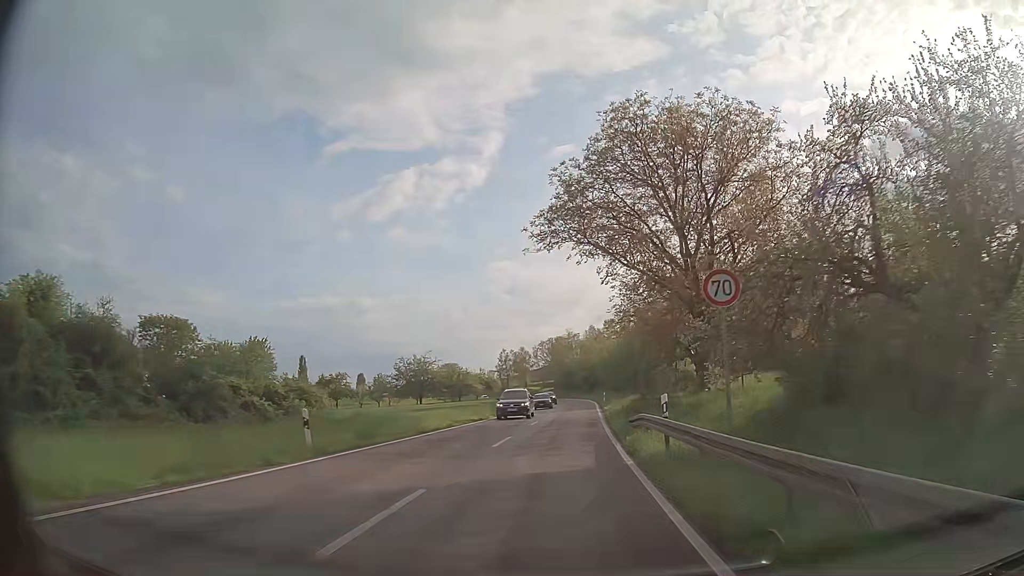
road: primary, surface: asphalt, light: Day
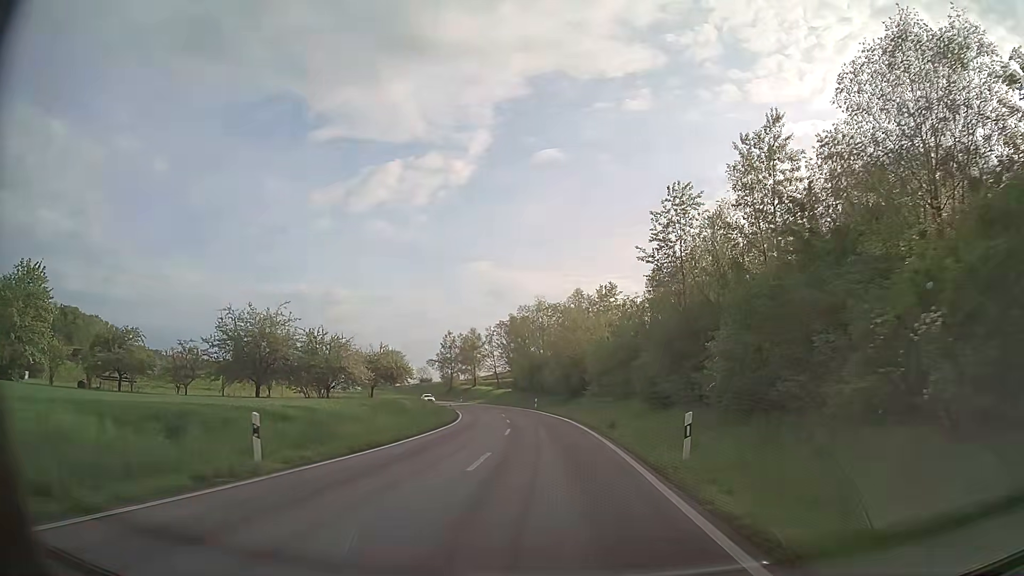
(+1.7, +52.9) m; +2°
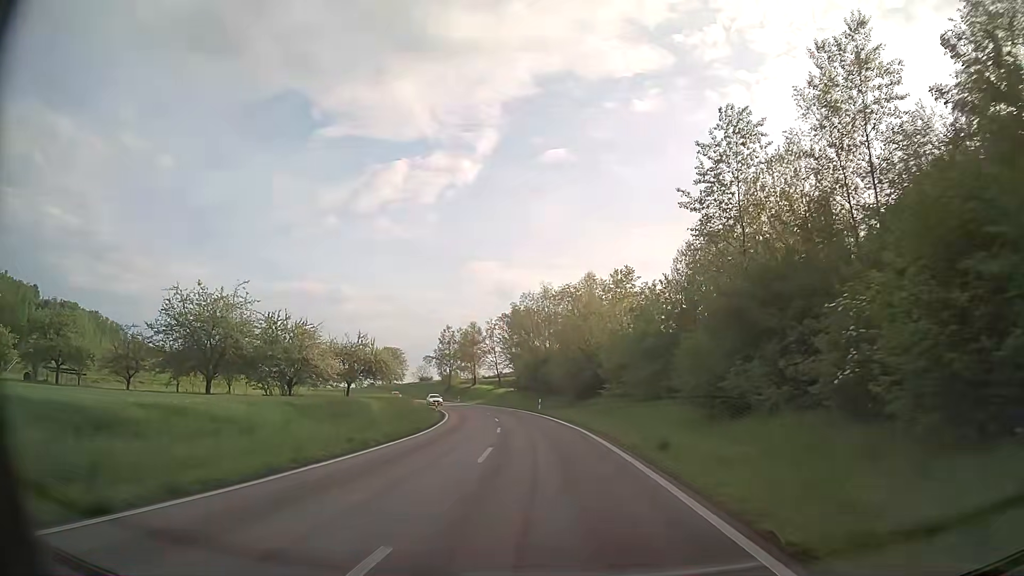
(0.0, +10.6) m; 0°
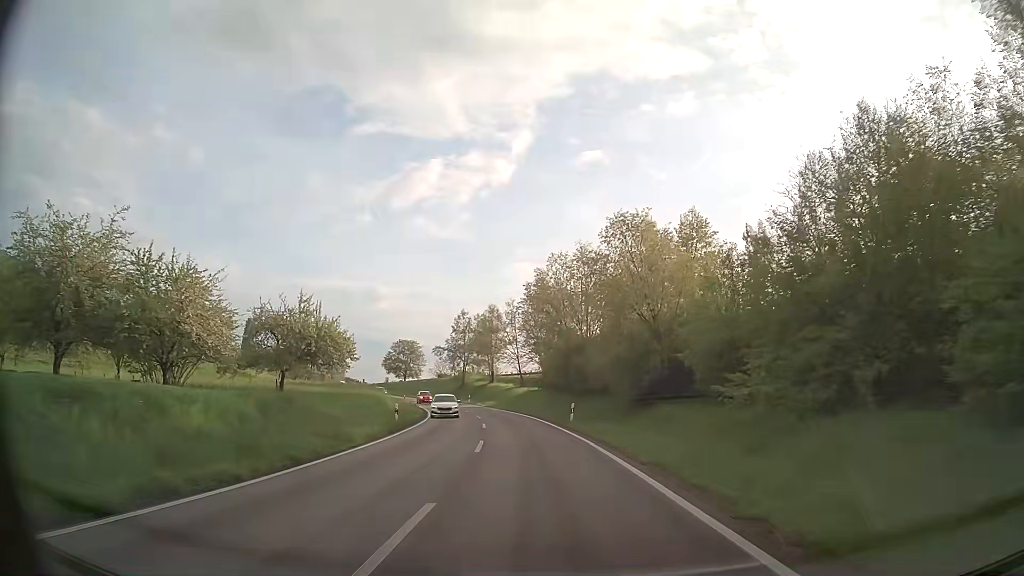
(-0.5, +21.3) m; -3°
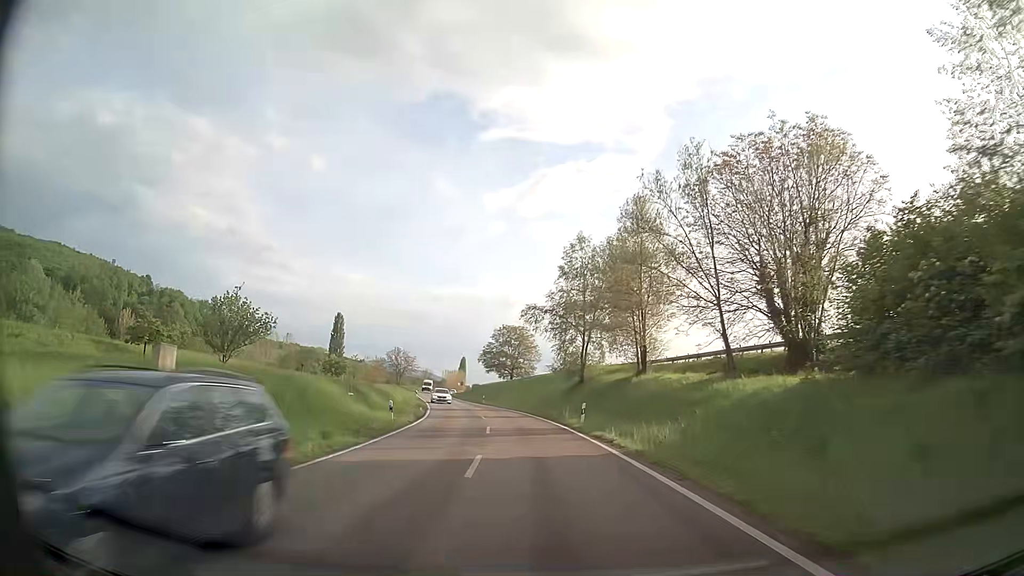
(-5.3, +53.3) m; -11°
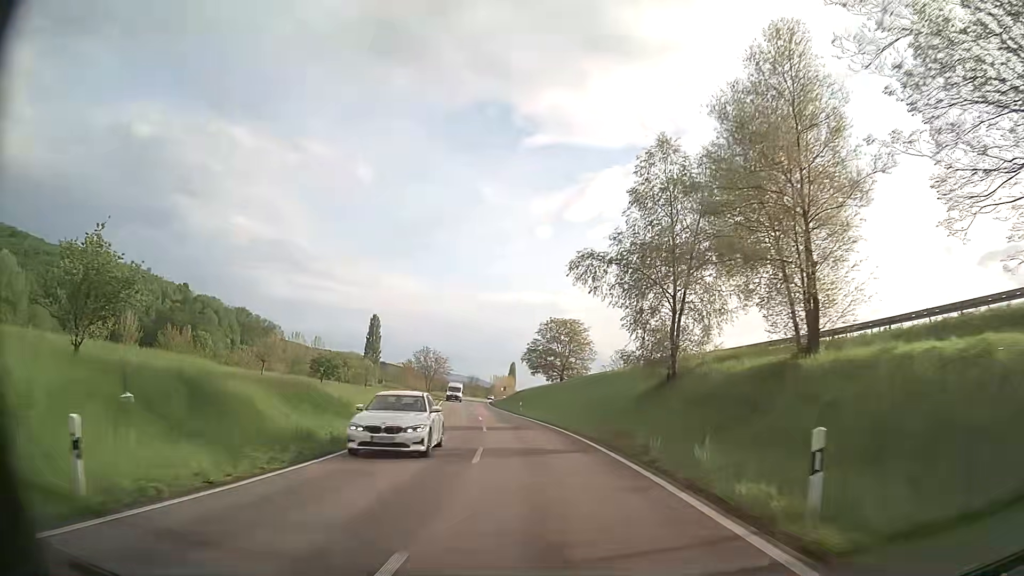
(-1.0, +21.5) m; -4°
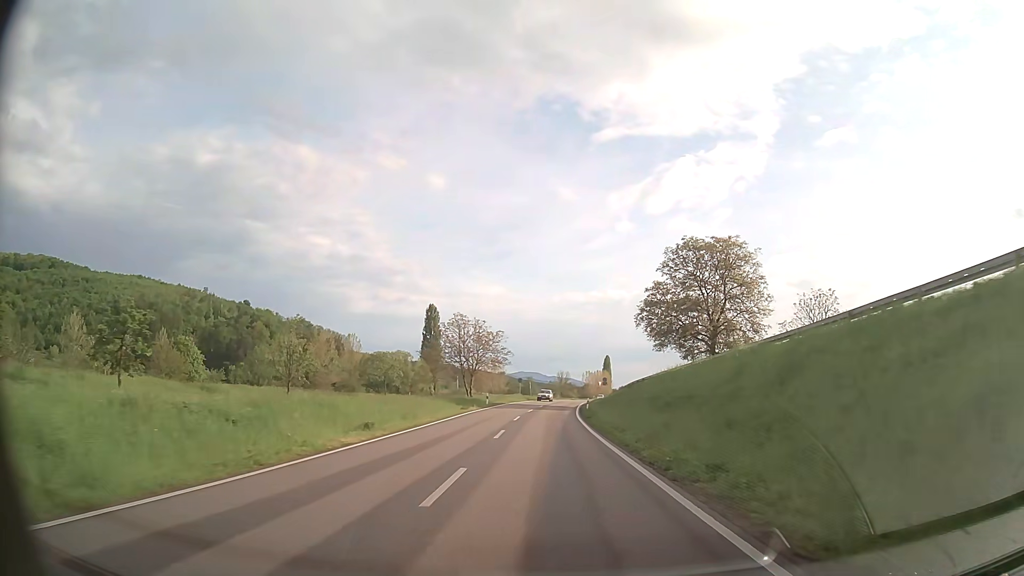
(-5.1, +53.5) m; -8°
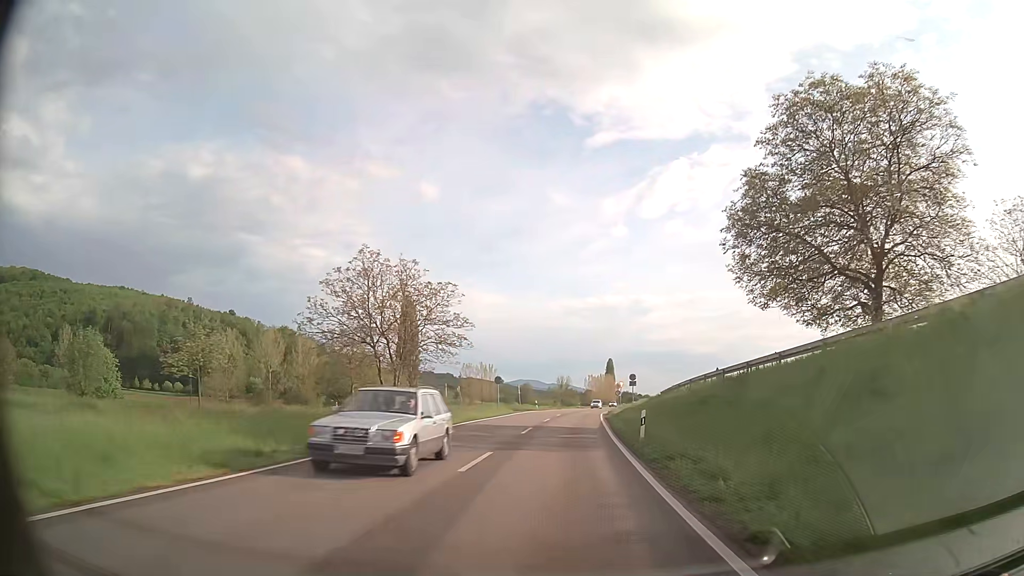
(-0.1, +32.4) m; 0°
(0, +10) (0, +20) (+1, +30) (+1, +40) (+2, +50) (+3, +60) (+4, +70) (+5, +80) (+6, +90) (+7, +100) m
